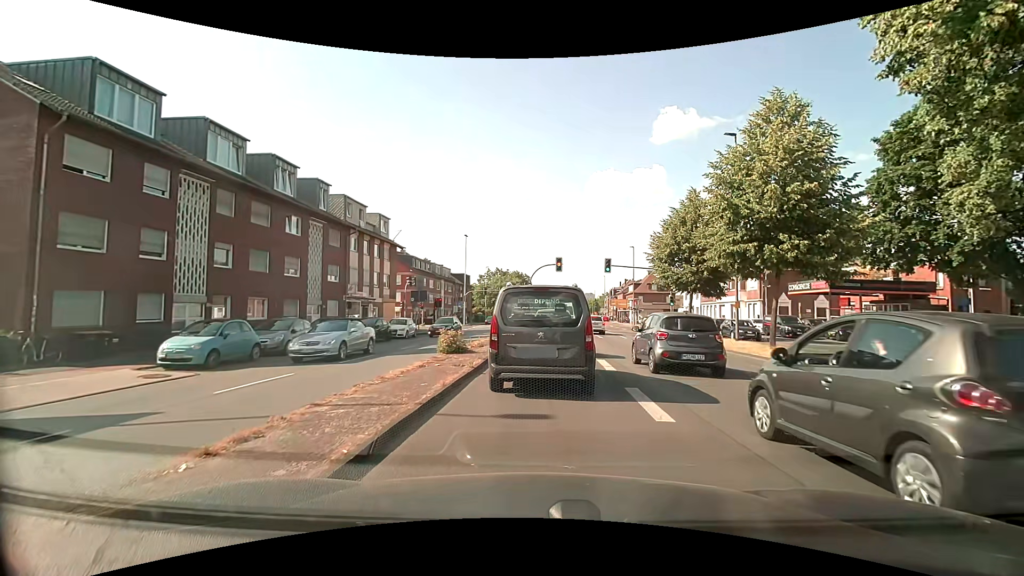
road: primary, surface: asphalt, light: Day
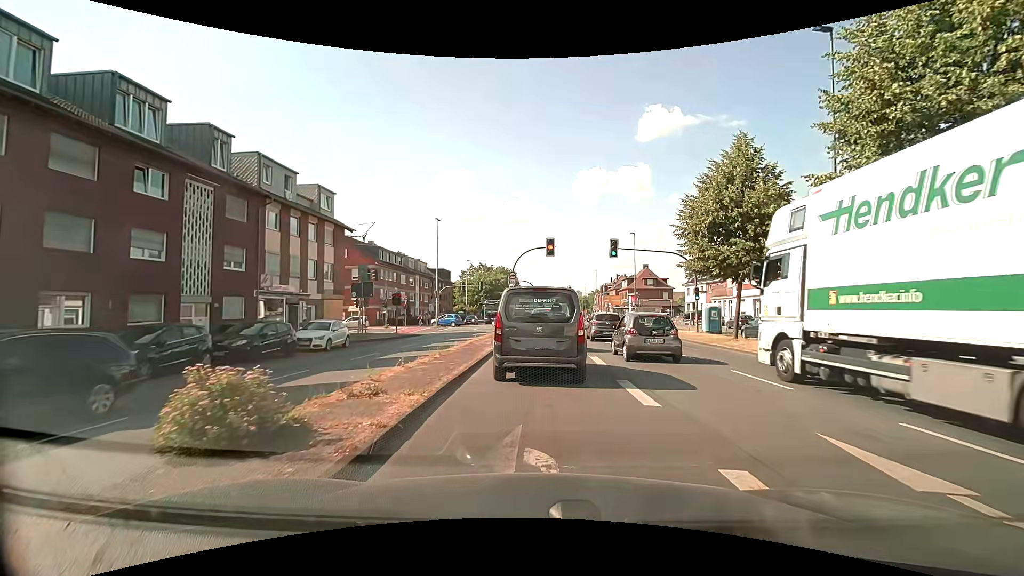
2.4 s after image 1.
(+0.3, +11.2) m; +2°
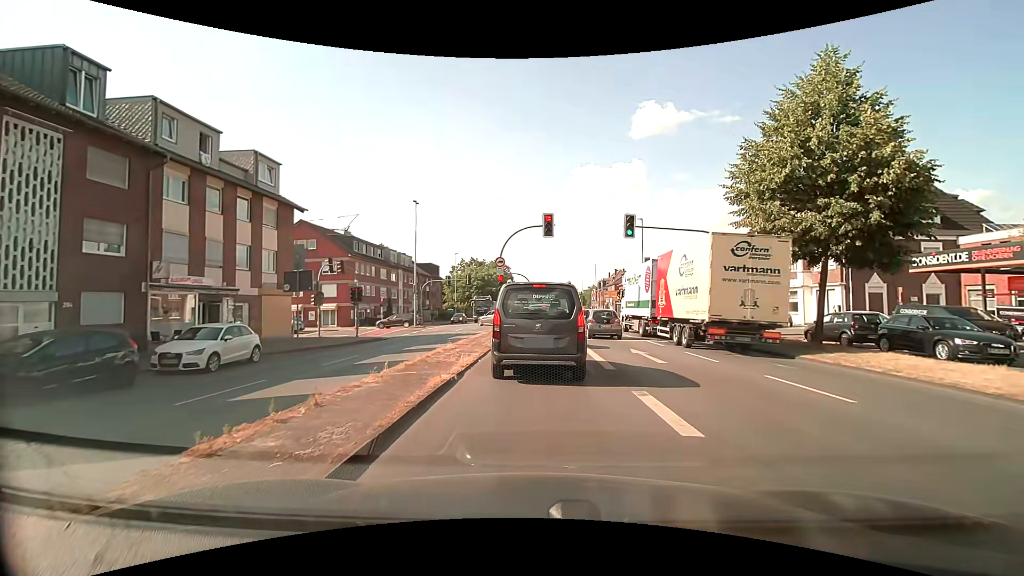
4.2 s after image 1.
(+0.1, +8.0) m; +1°
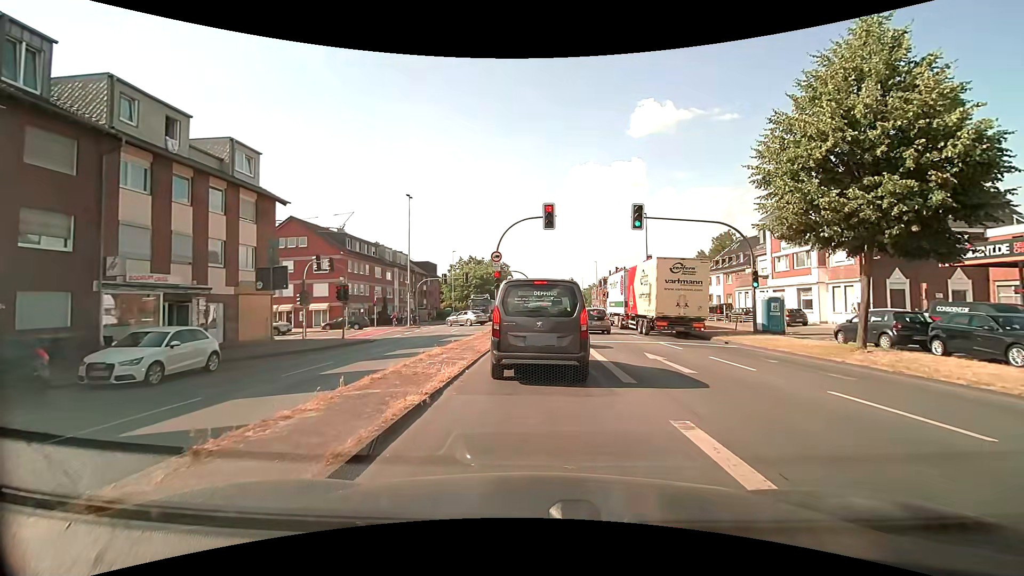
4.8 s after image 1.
(0.0, +2.3) m; 0°
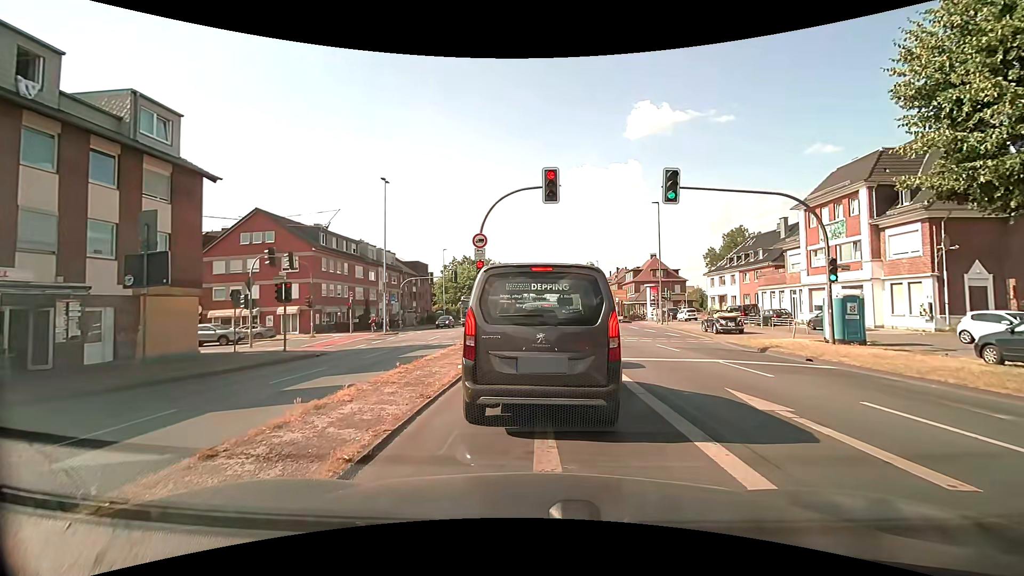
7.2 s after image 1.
(0.0, +6.7) m; -1°
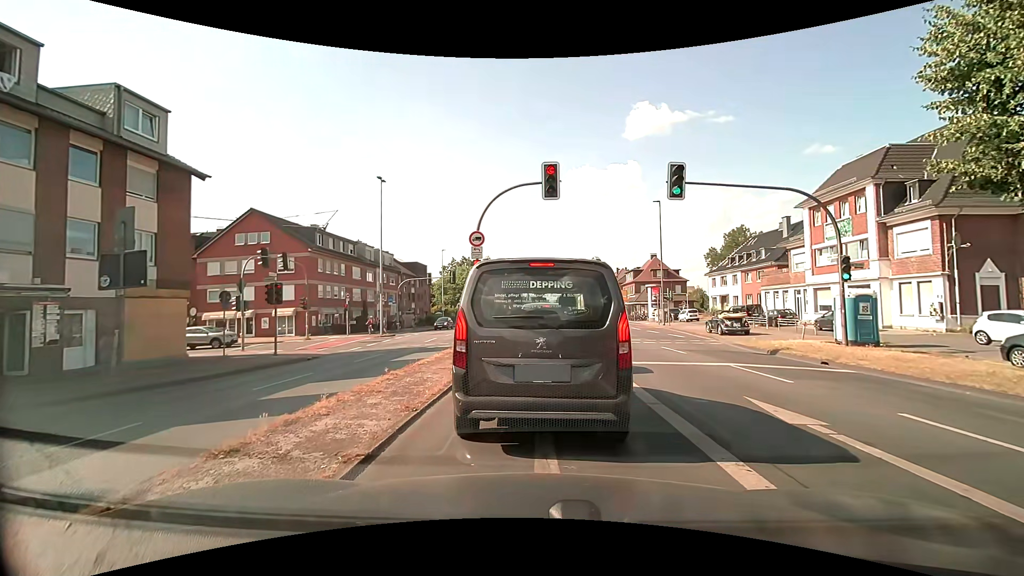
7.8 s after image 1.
(0.0, +0.8) m; +1°
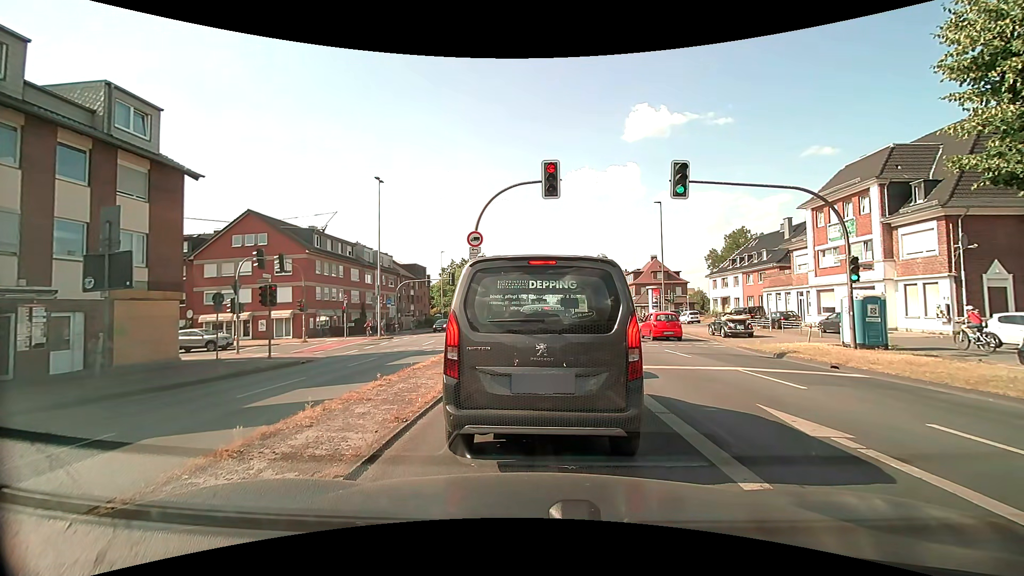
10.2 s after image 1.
(0.0, +0.5) m; 0°
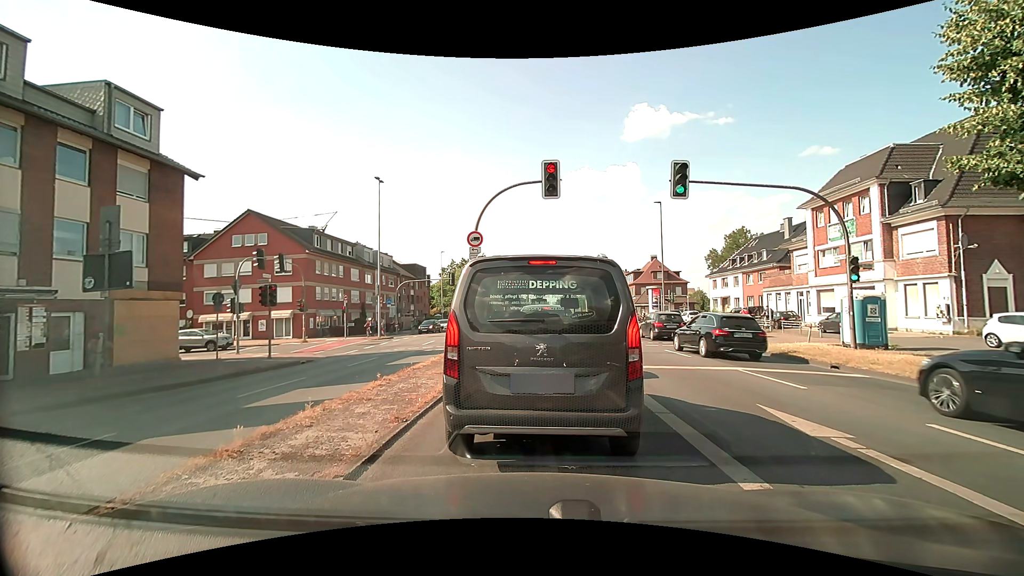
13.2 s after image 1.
(0.0, 0.0) m; 0°
(0, +10) (0, +20) (0, +30) (-4, +39) (-12, +44) (-22, +43) (-32, +41) (-42, +39) (-52, +38) (-62, +36) m
